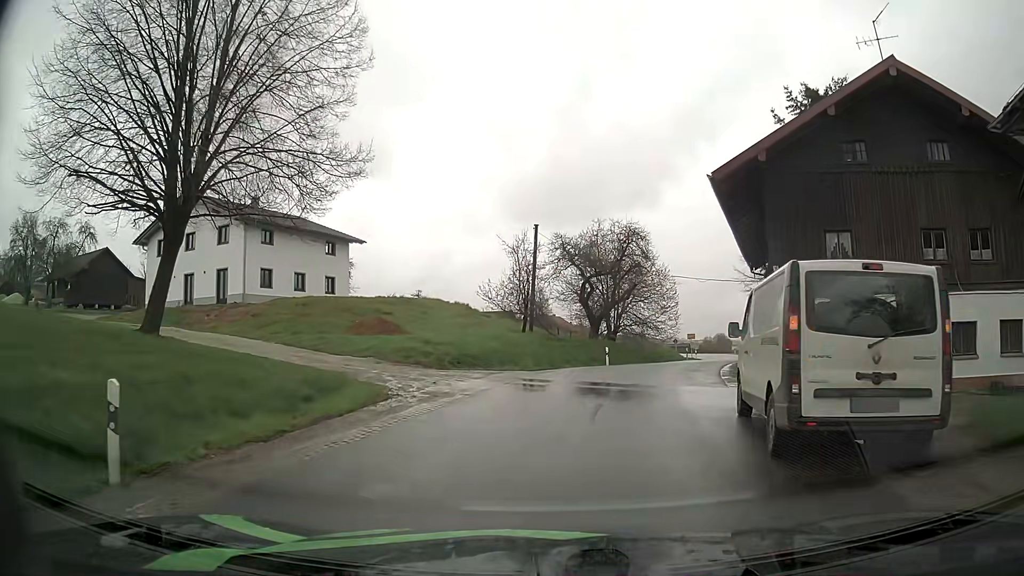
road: secondary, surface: asphalt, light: Day
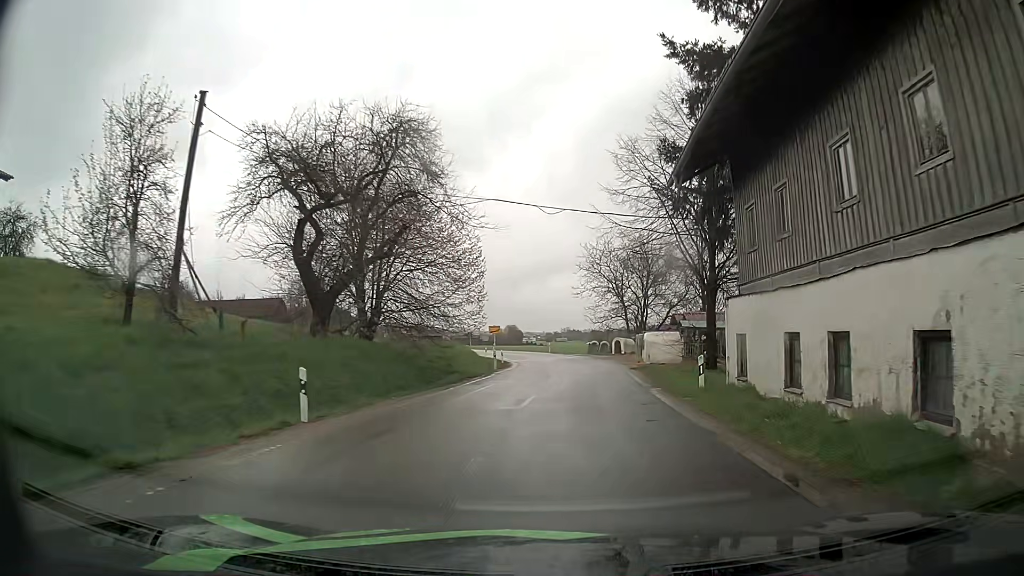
(+3.0, +23.6) m; +17°
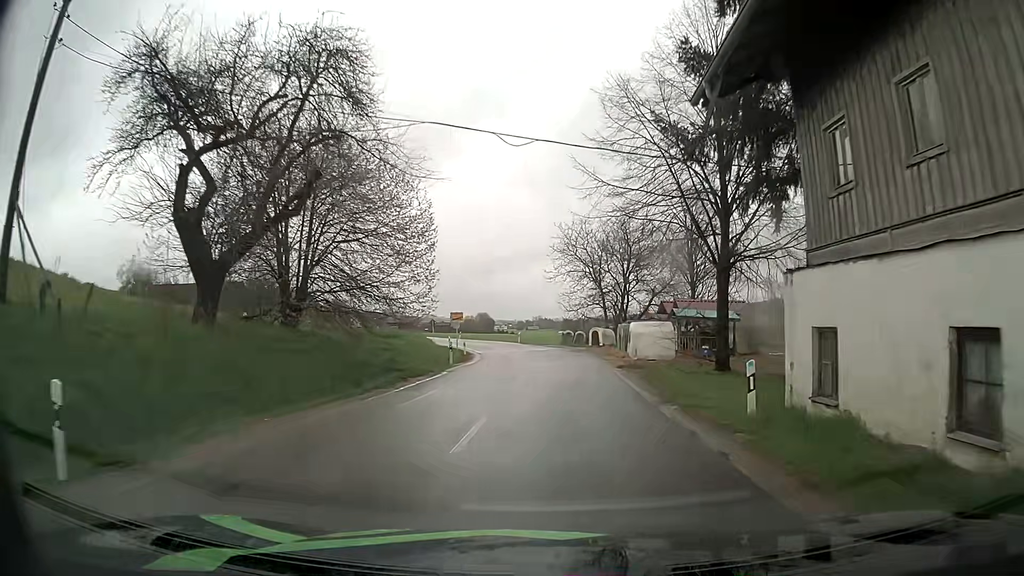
(+0.2, +6.3) m; +3°
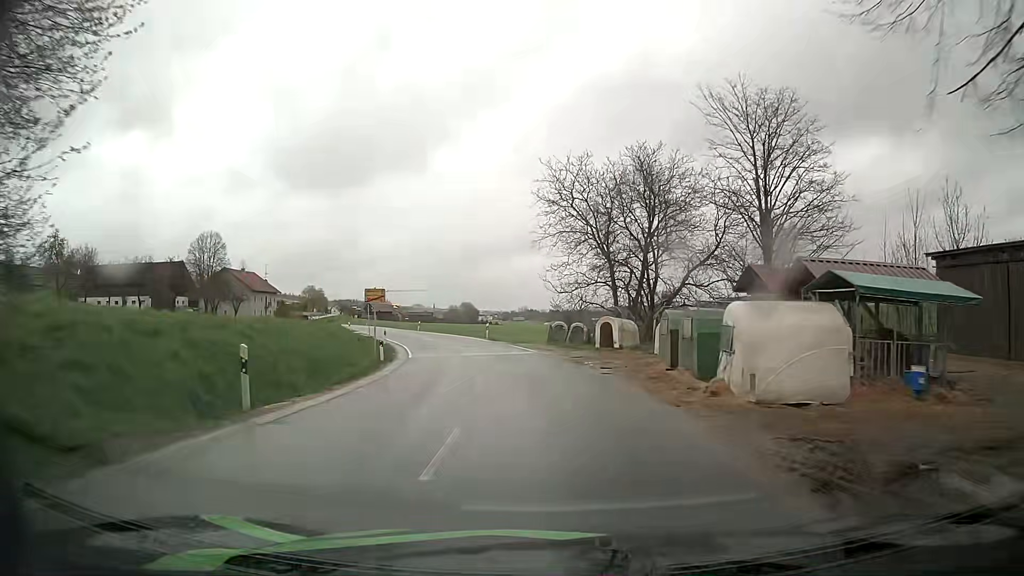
(+0.4, +20.0) m; +2°
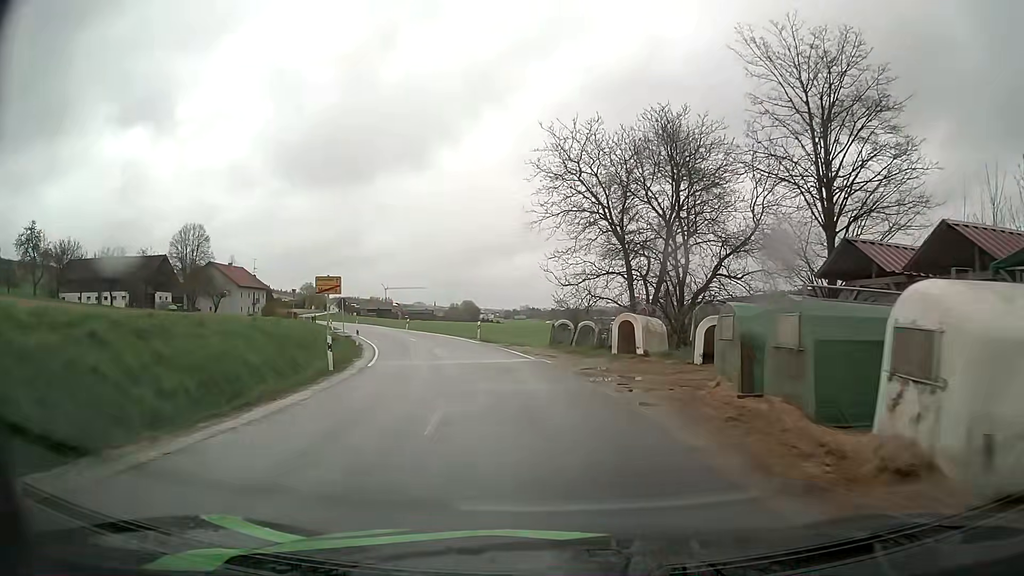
(-0.1, +6.7) m; 0°
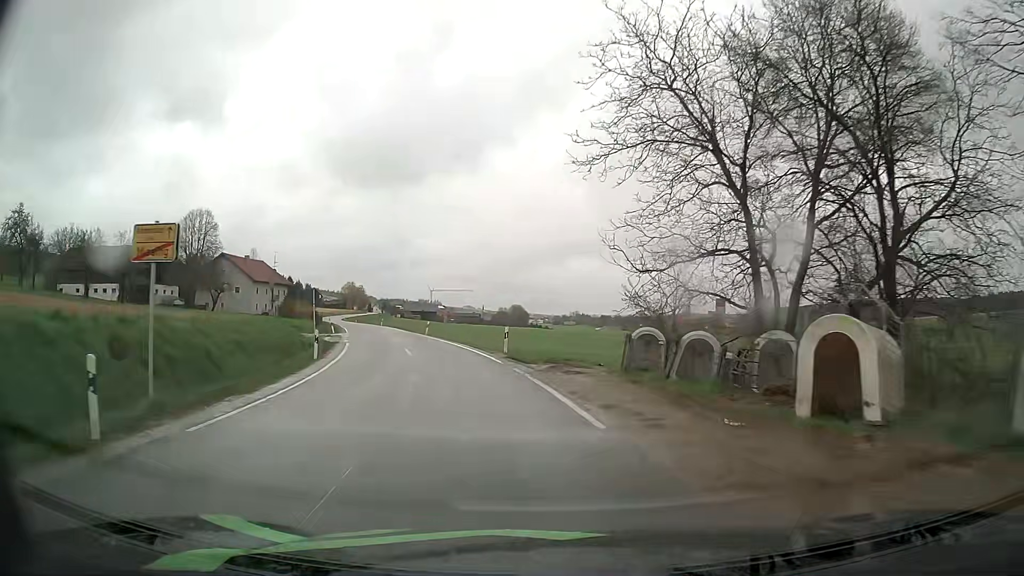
(-0.4, +13.4) m; -4°
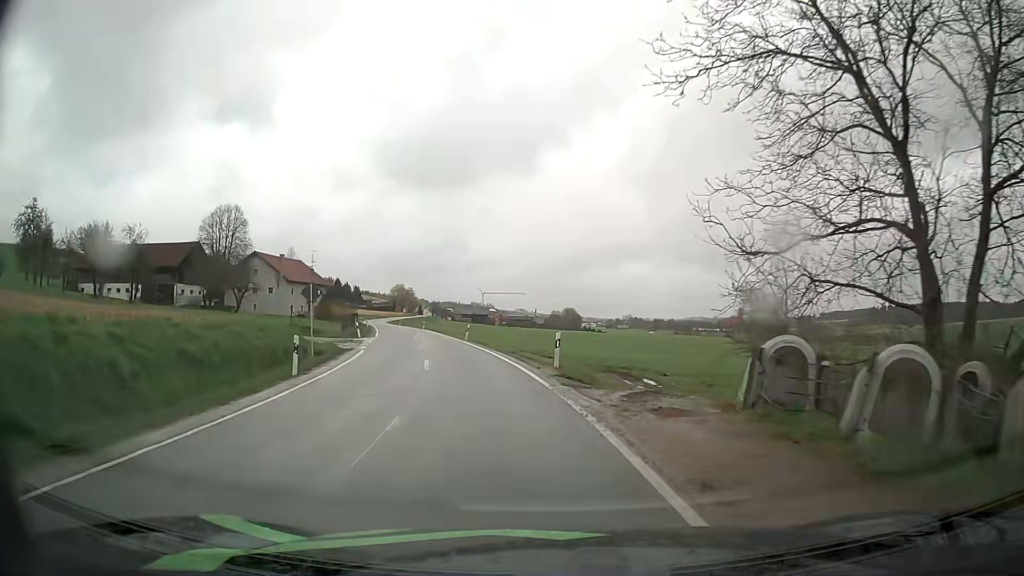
(-0.3, +6.7) m; -5°
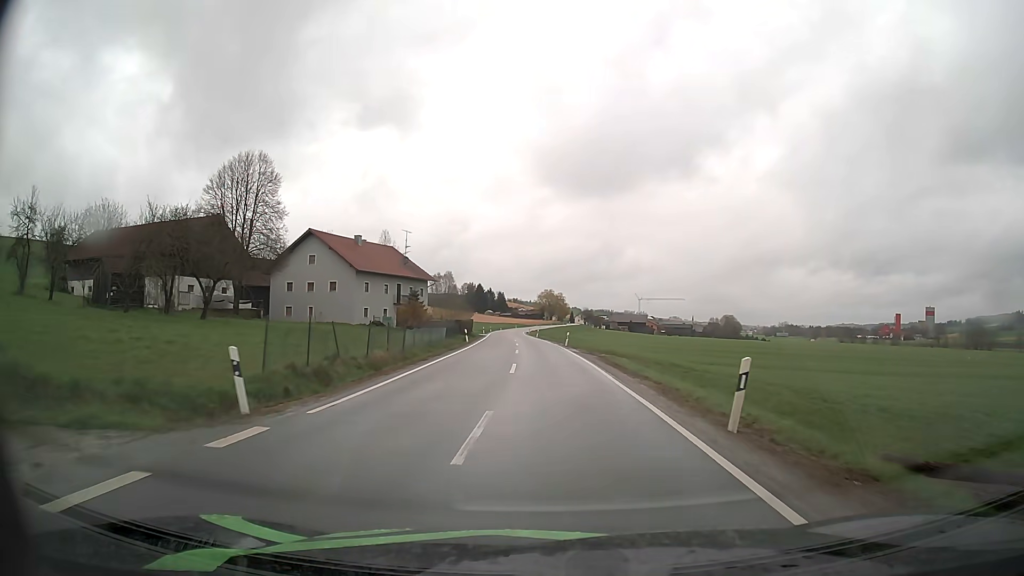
(-5.4, +35.9) m; -12°
(0, +10) (0, +20) (0, +30) (-1, +40) (-1, +50) (-2, +60) (-2, +70) (-3, +80) (-4, +90) (-5, +100) m
